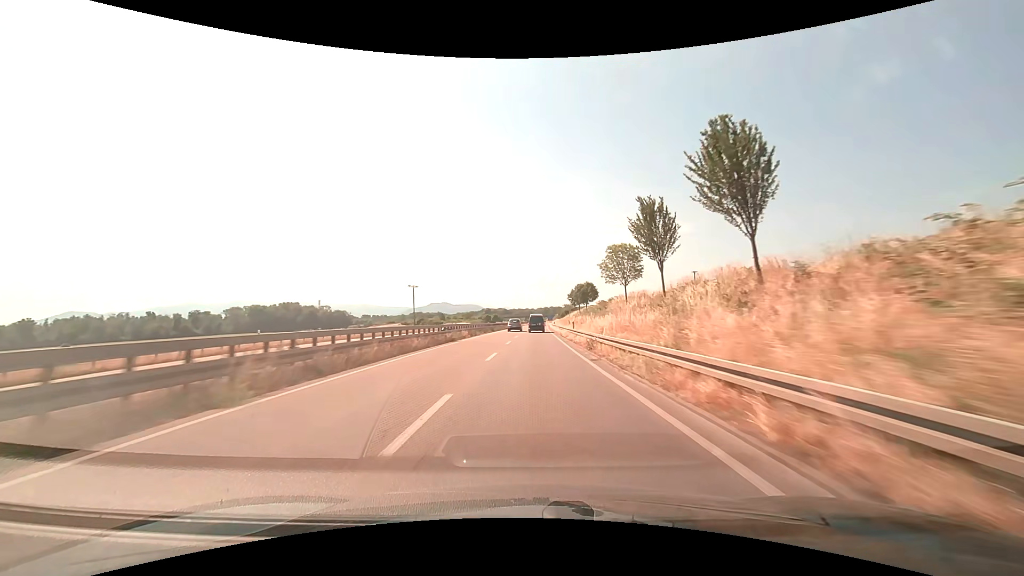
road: trunk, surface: asphalt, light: Day
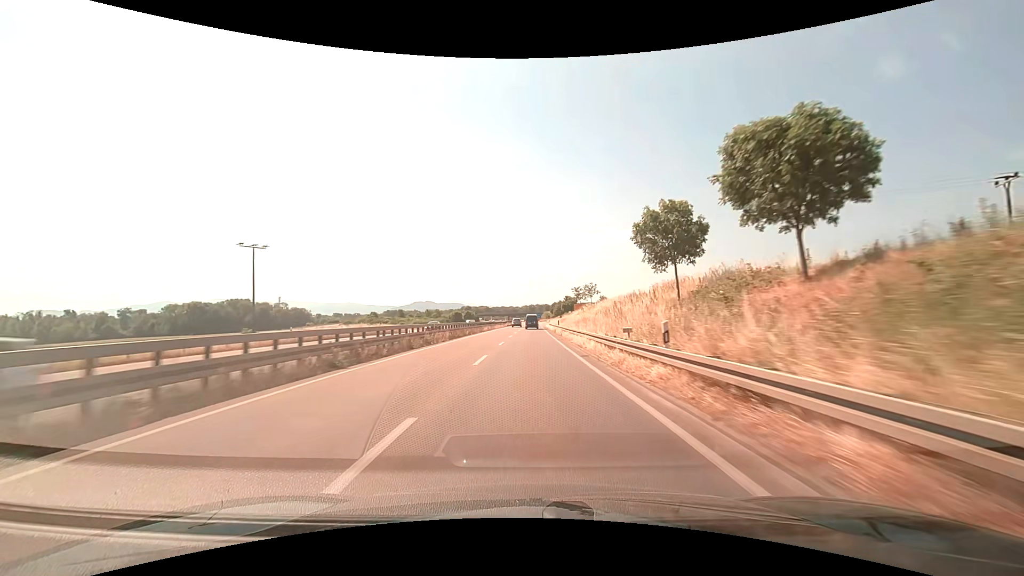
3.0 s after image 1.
(+1.2, +74.1) m; +2°
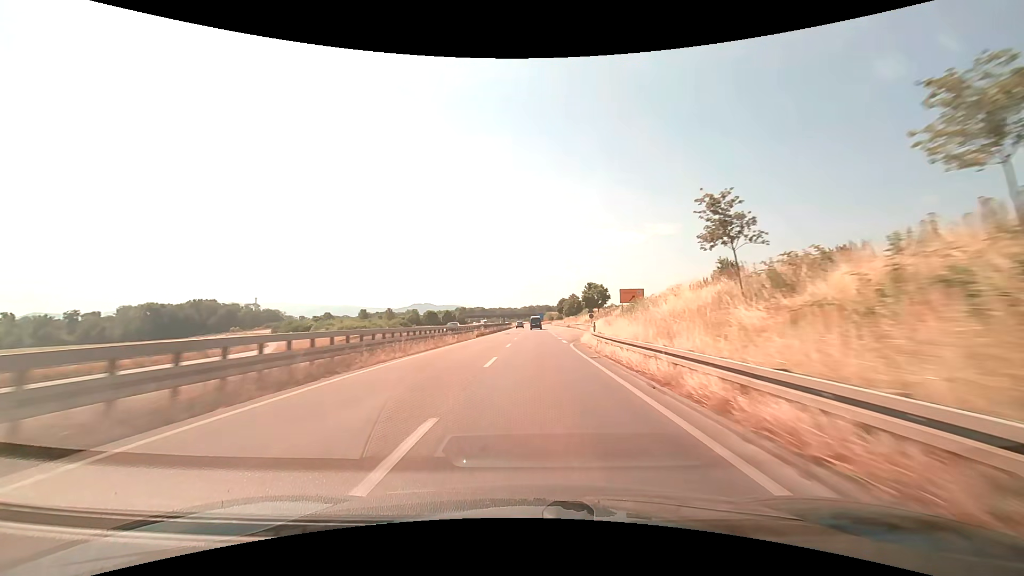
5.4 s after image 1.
(+0.2, +60.1) m; 0°
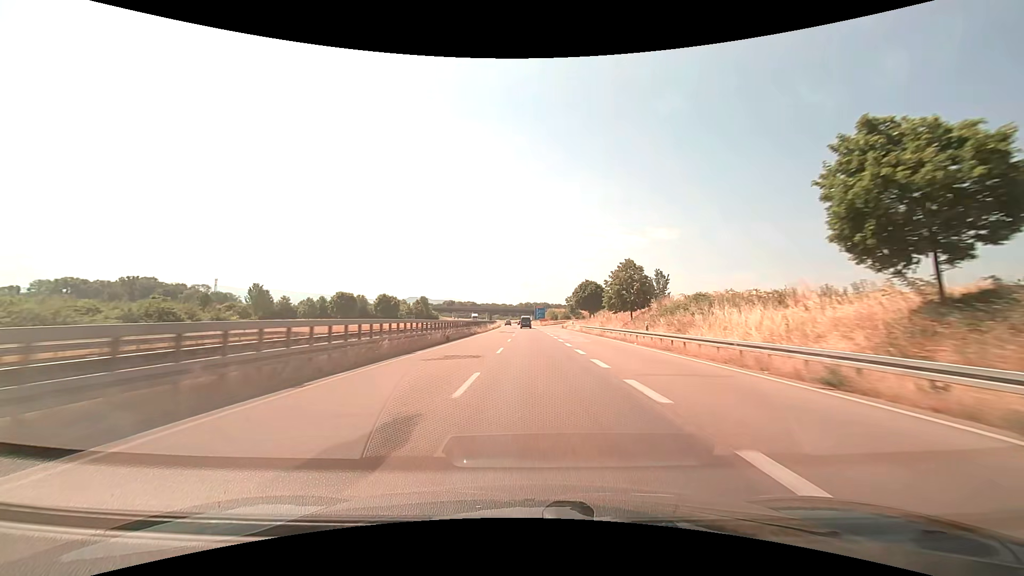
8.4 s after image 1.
(+0.5, +77.8) m; 0°
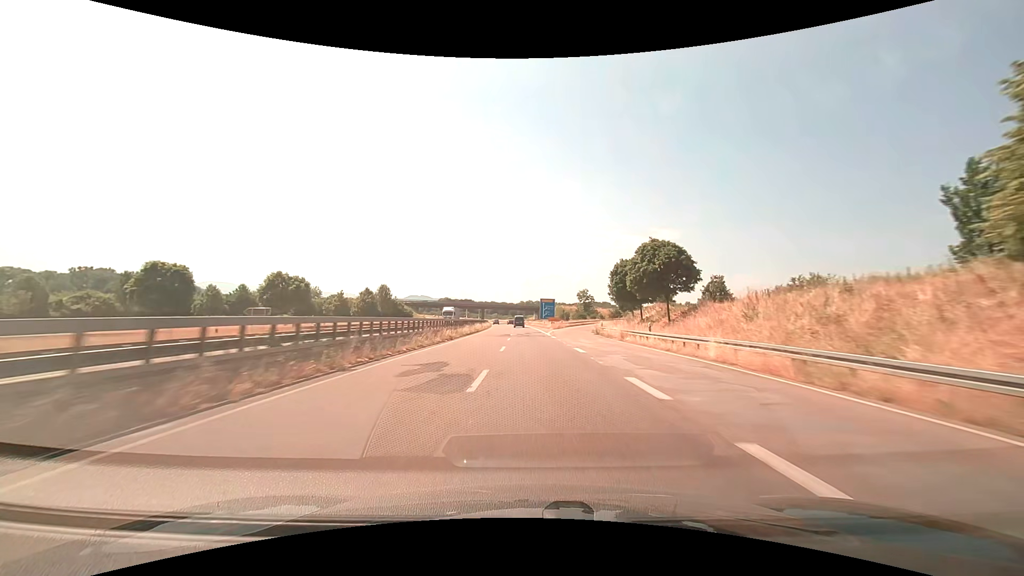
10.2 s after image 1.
(-0.3, +47.6) m; 0°
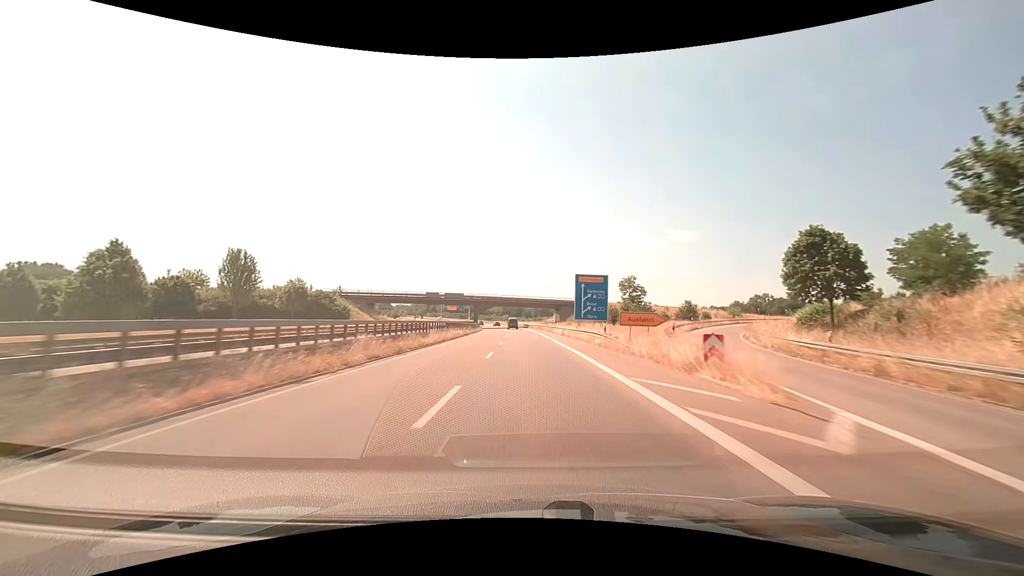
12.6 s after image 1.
(-0.3, +62.7) m; -2°
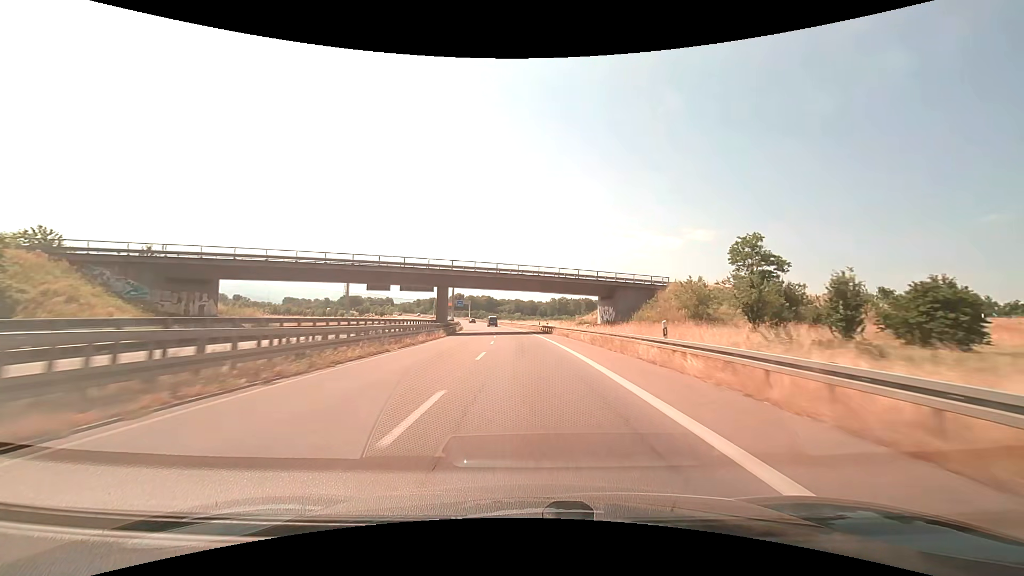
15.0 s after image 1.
(-0.9, +60.7) m; -2°
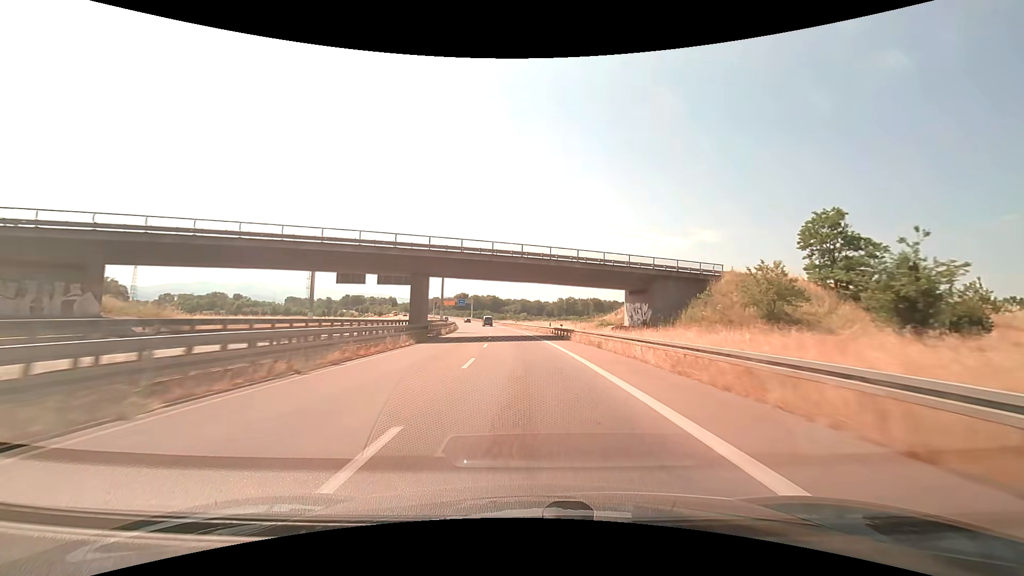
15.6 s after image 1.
(-0.1, +15.0) m; -1°
(0, +10) (0, +20) (0, +30) (-1, +40) (-1, +50) (-2, +60) (-3, +70) (-4, +80) (-5, +90) (-7, +100) m
